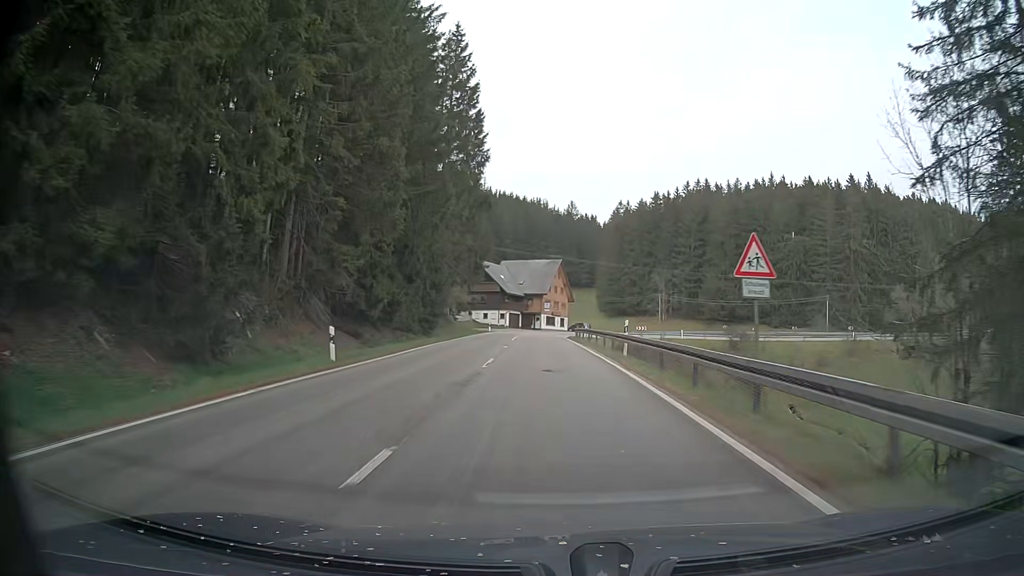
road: secondary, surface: asphalt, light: Day
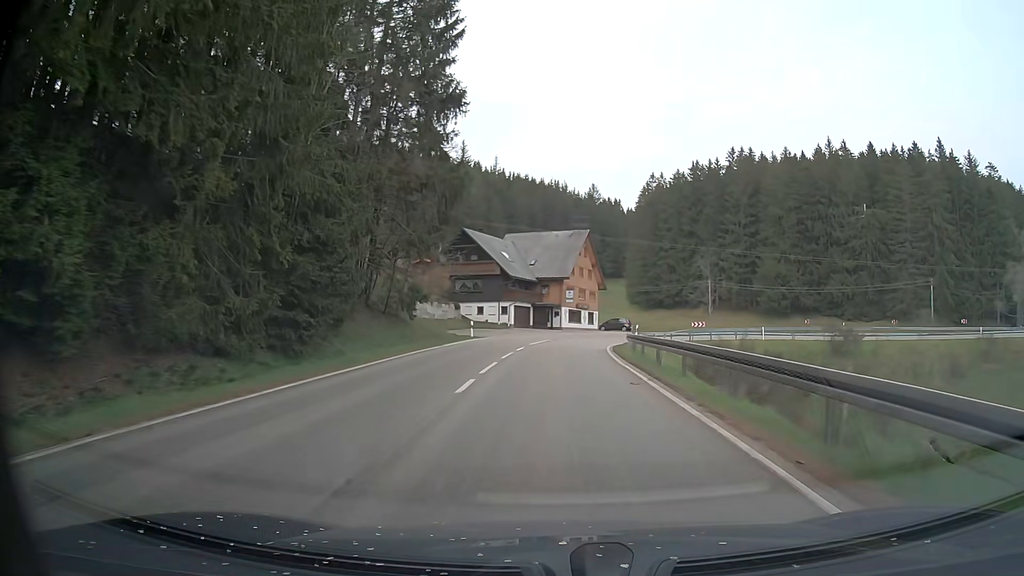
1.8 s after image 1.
(-0.5, +29.8) m; -2°
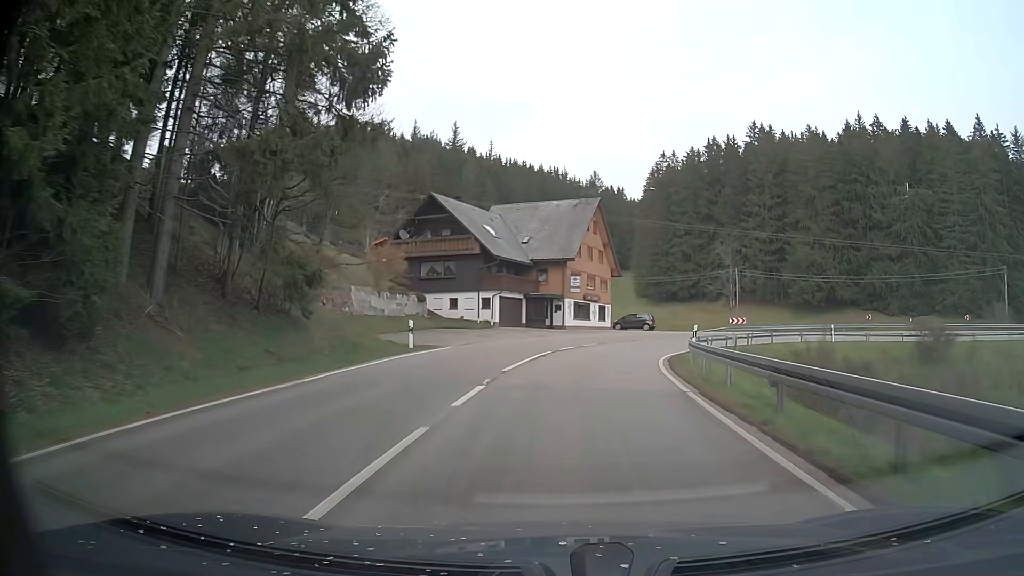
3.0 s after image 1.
(0.0, +17.5) m; +1°
(0, +10) (+1, +20) (+3, +30) (+7, +39) (+13, +47) (+22, +52) (+31, +54) (+41, +52) (+50, +47) (+56, +39) m
